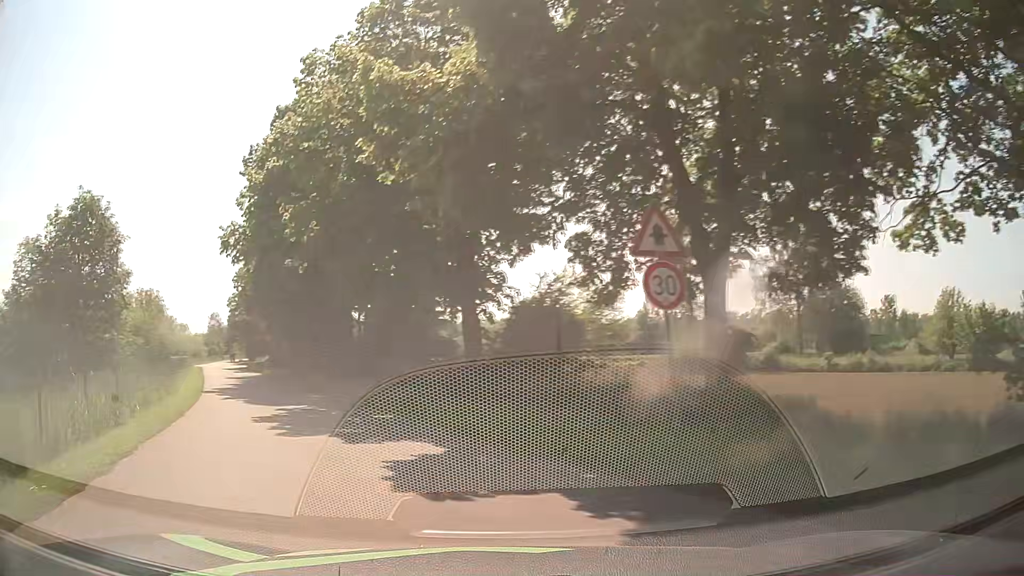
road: unclassified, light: Day
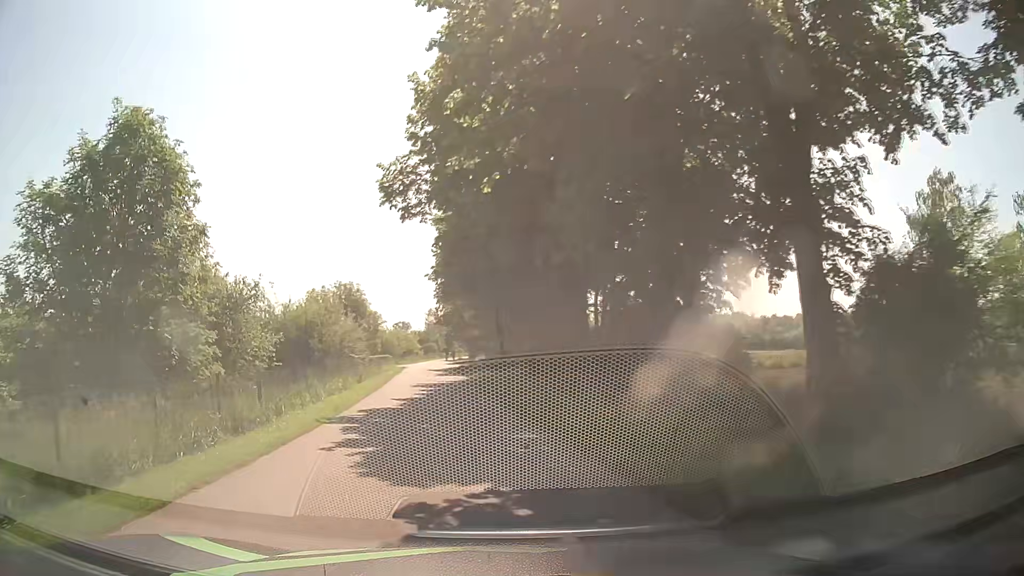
(-2.1, +9.9) m; -21°
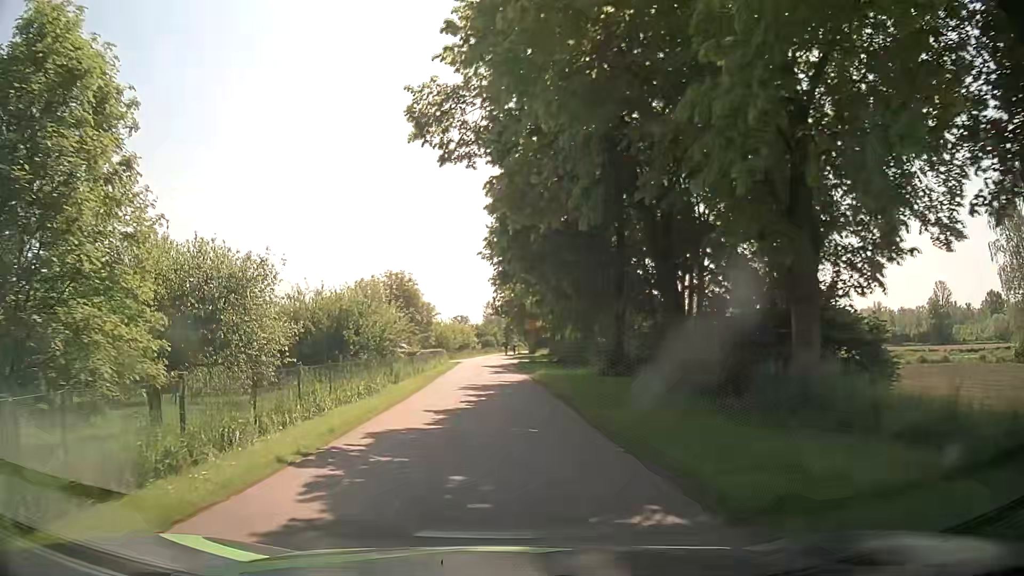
(-0.2, +5.6) m; -5°
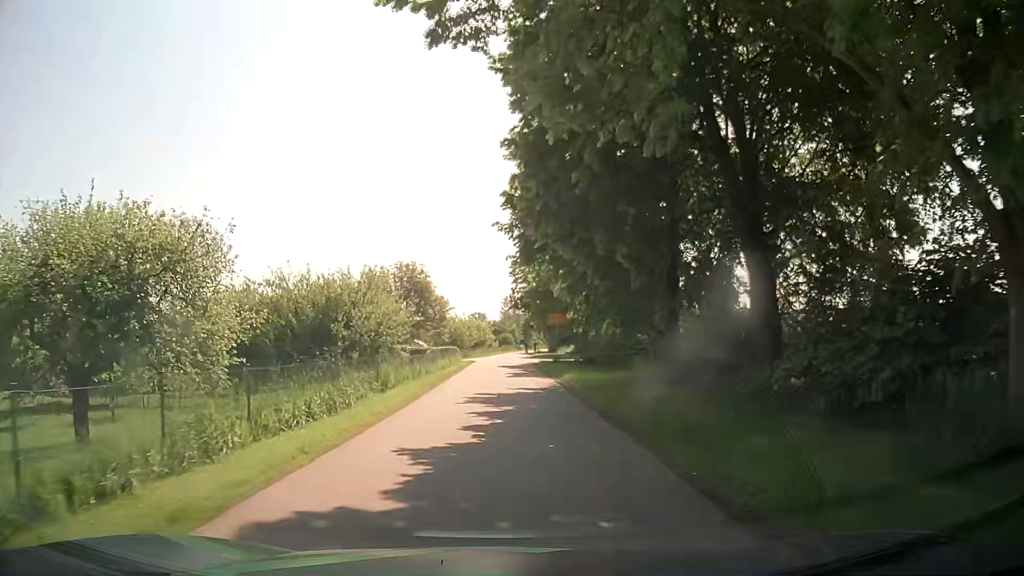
(-0.1, +5.9) m; -1°
